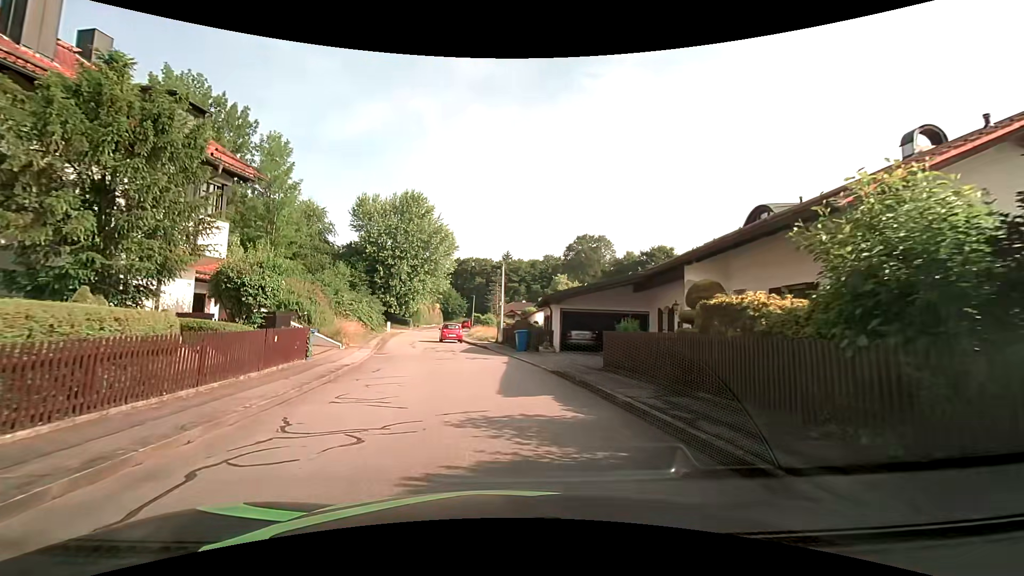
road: residential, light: Day
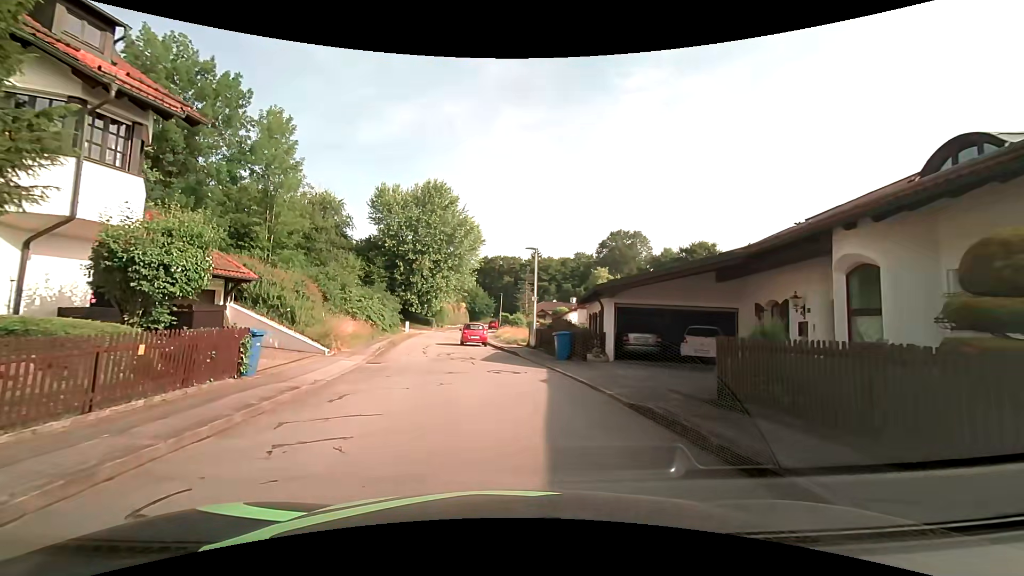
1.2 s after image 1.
(-0.2, +6.1) m; -4°
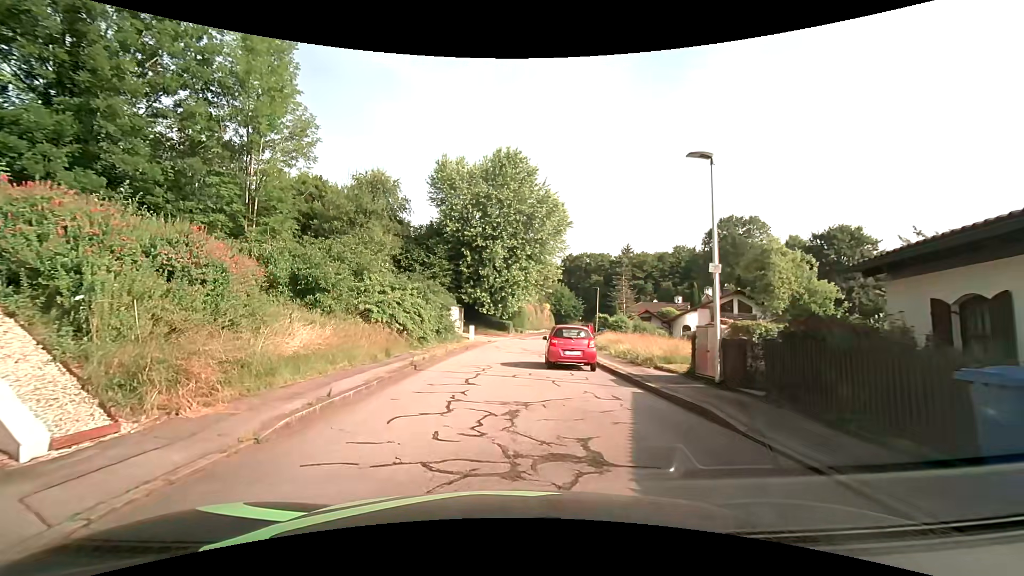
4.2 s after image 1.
(-1.0, +14.6) m; -10°
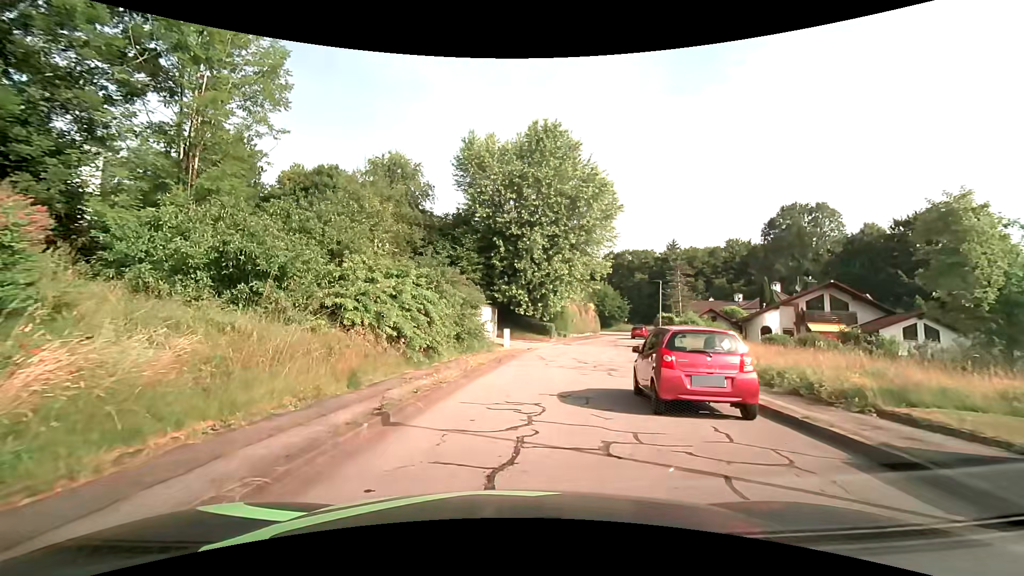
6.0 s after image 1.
(-0.2, +8.0) m; -3°
